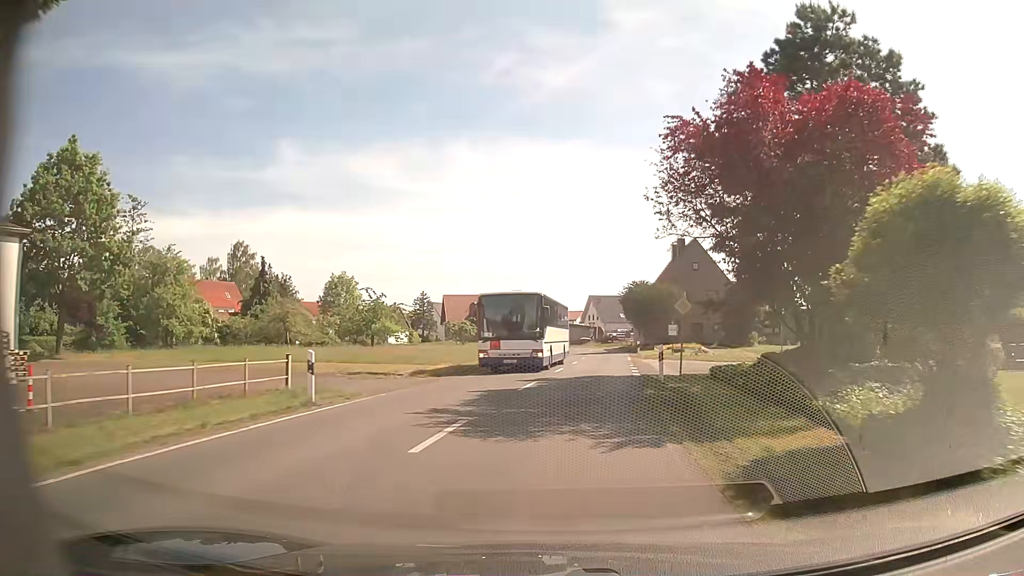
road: secondary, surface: asphalt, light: Day
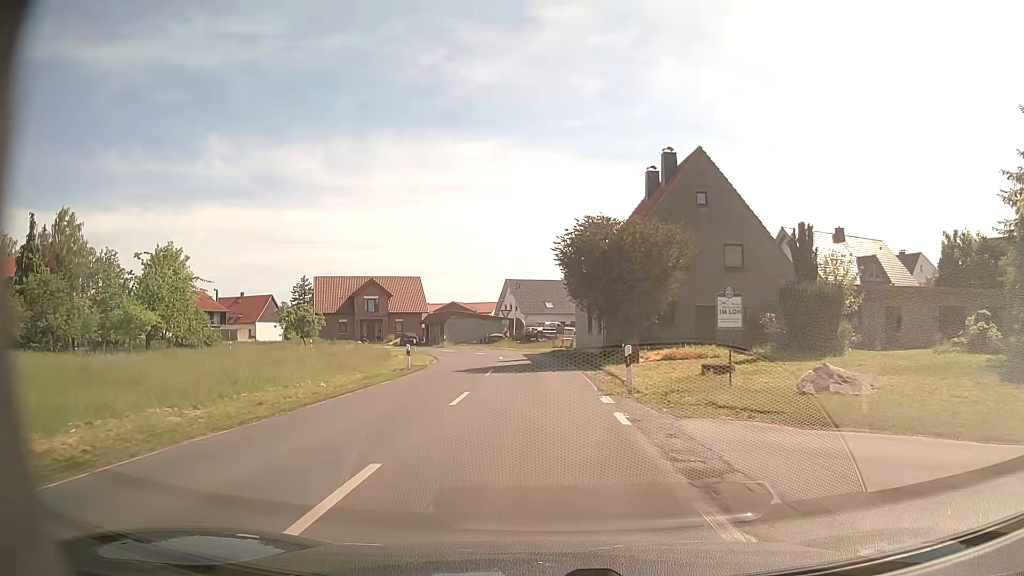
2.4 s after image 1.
(+2.1, +30.5) m; +6°
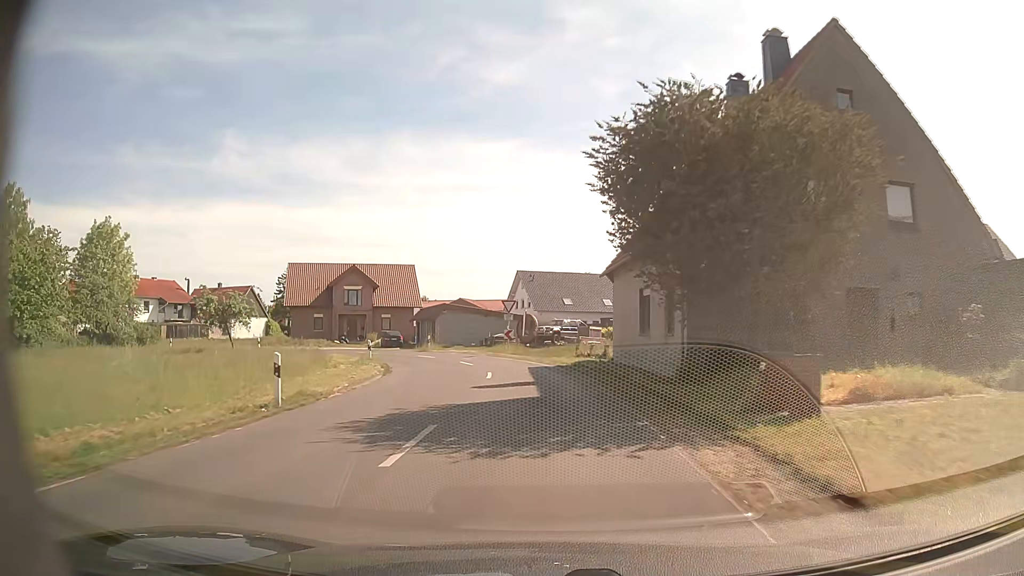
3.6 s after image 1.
(-0.1, +15.4) m; -1°
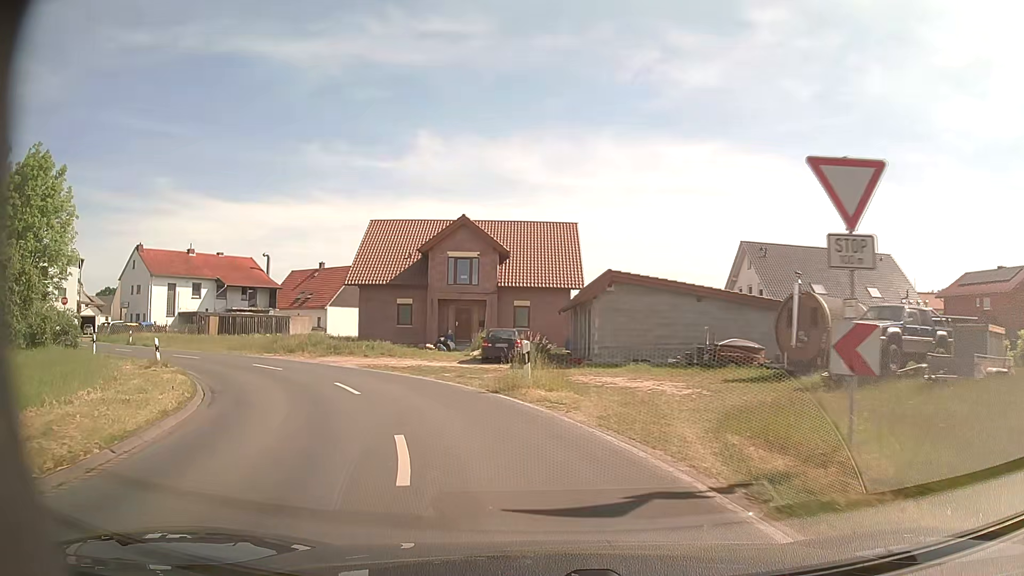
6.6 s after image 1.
(-2.5, +30.3) m; -16°
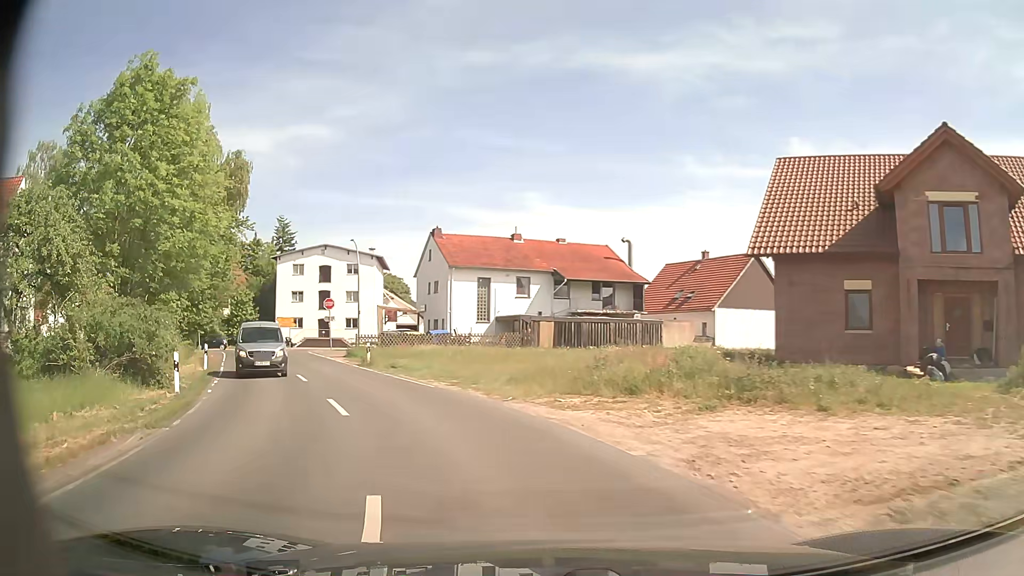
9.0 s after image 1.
(-5.4, +19.1) m; -33°
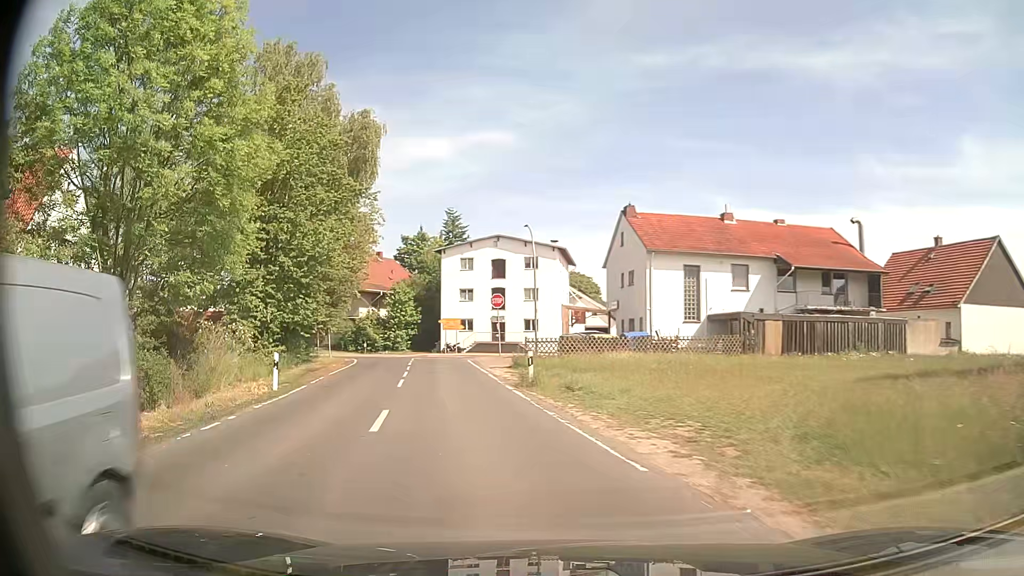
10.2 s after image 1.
(-1.4, +10.3) m; -16°
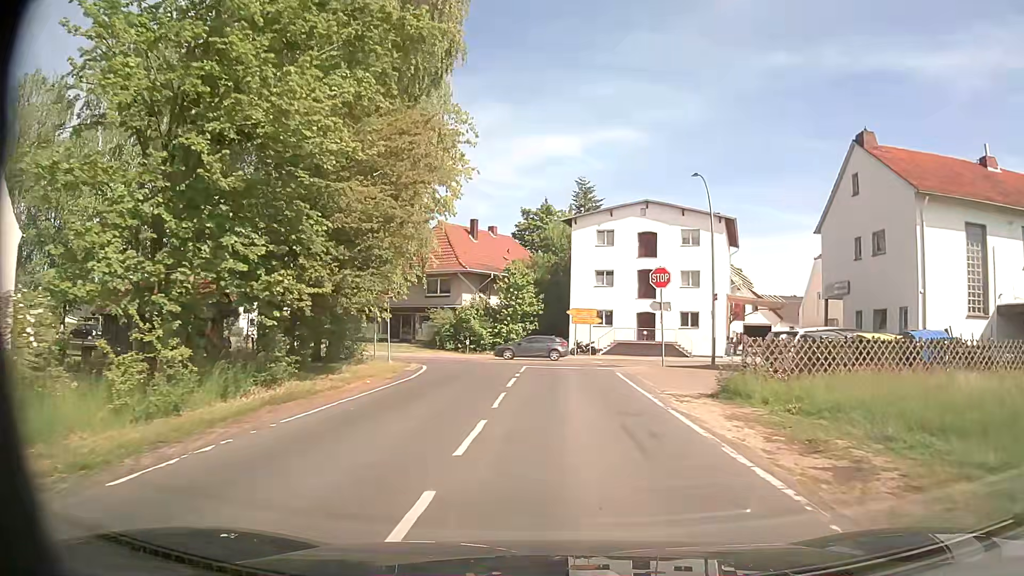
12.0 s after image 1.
(-2.2, +16.1) m; -11°
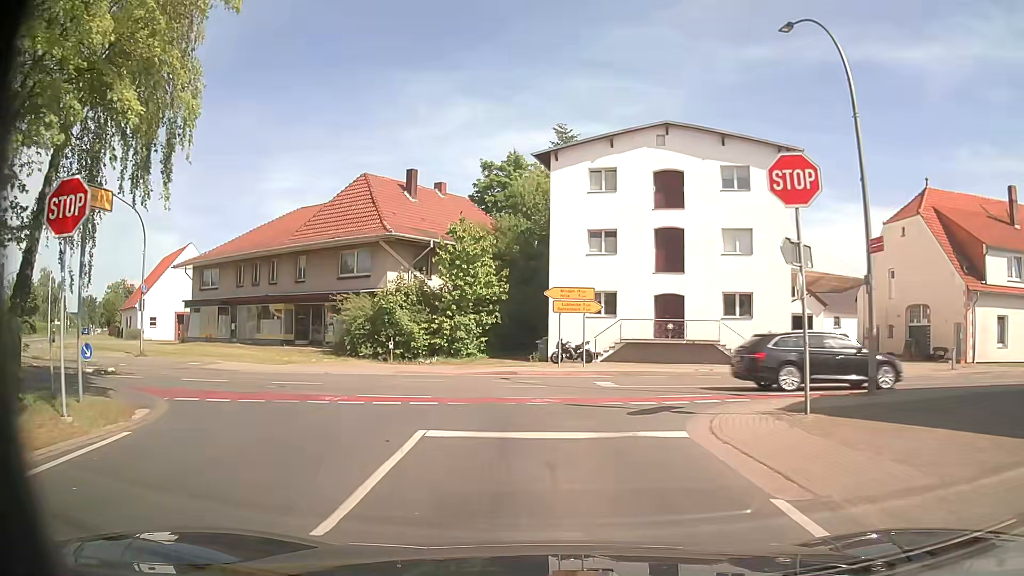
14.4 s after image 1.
(+0.4, +17.8) m; +2°
